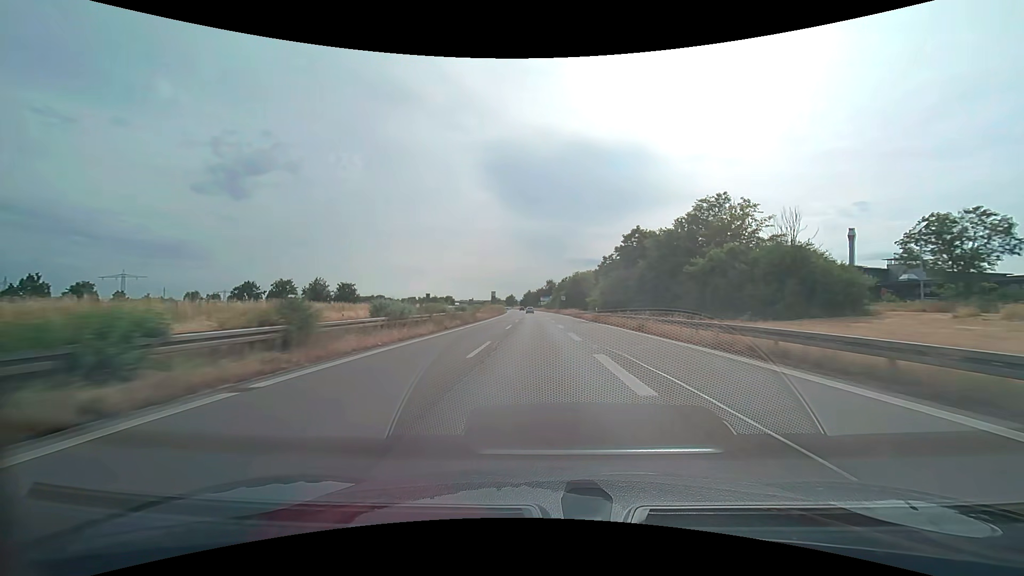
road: trunk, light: Day
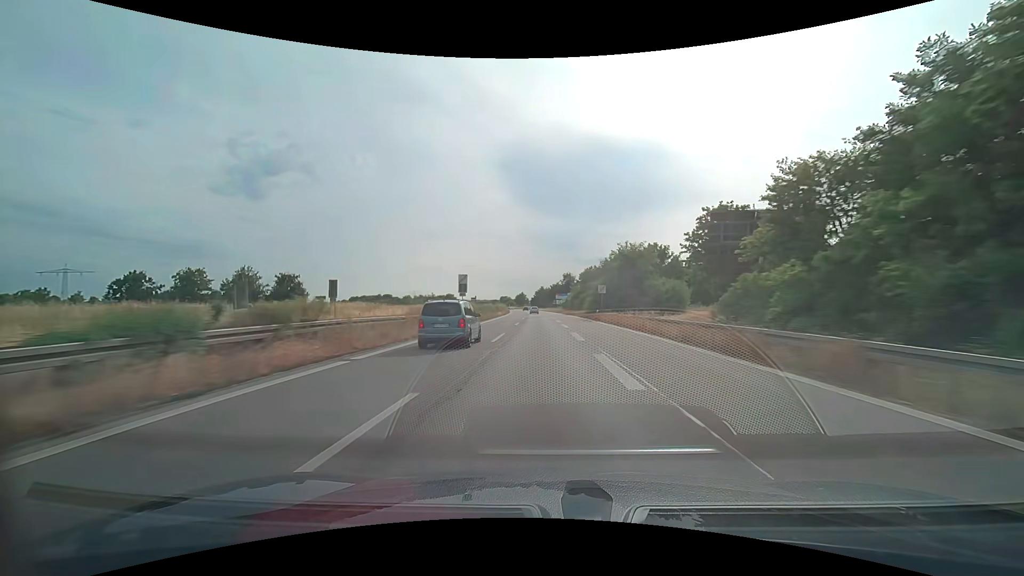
(-0.7, +47.4) m; -2°
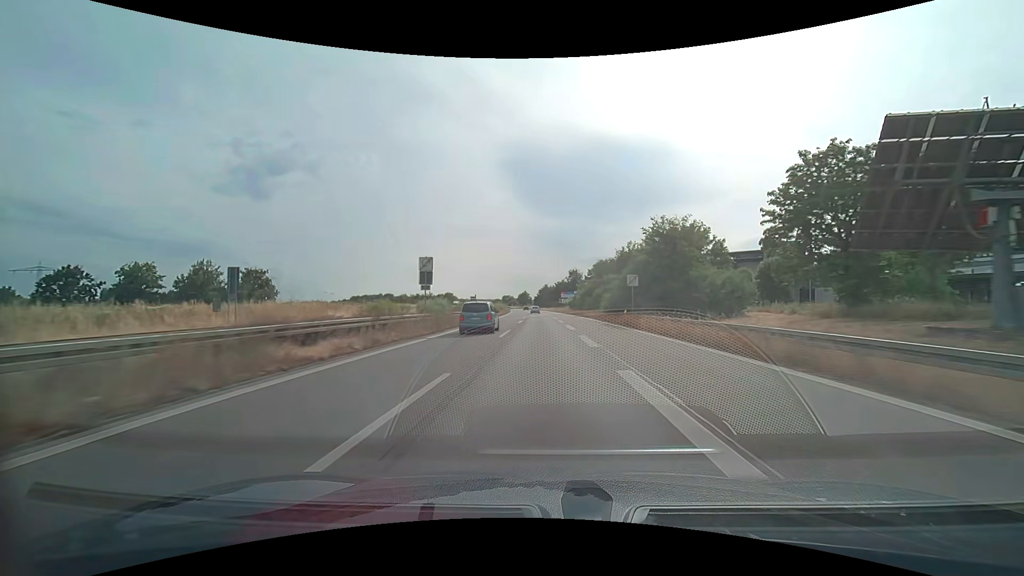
(-0.1, +15.8) m; 0°
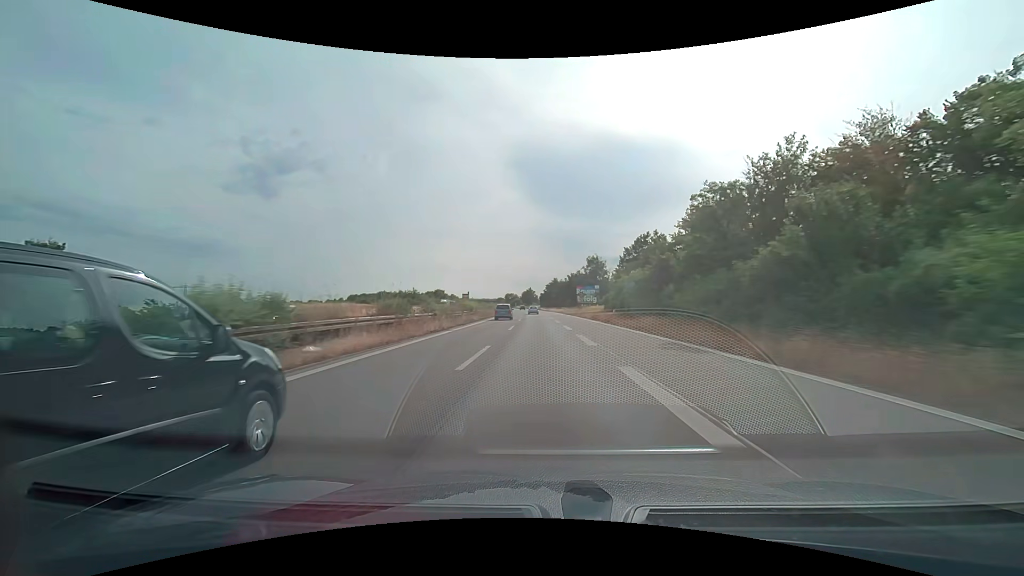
(-0.5, +47.1) m; -1°
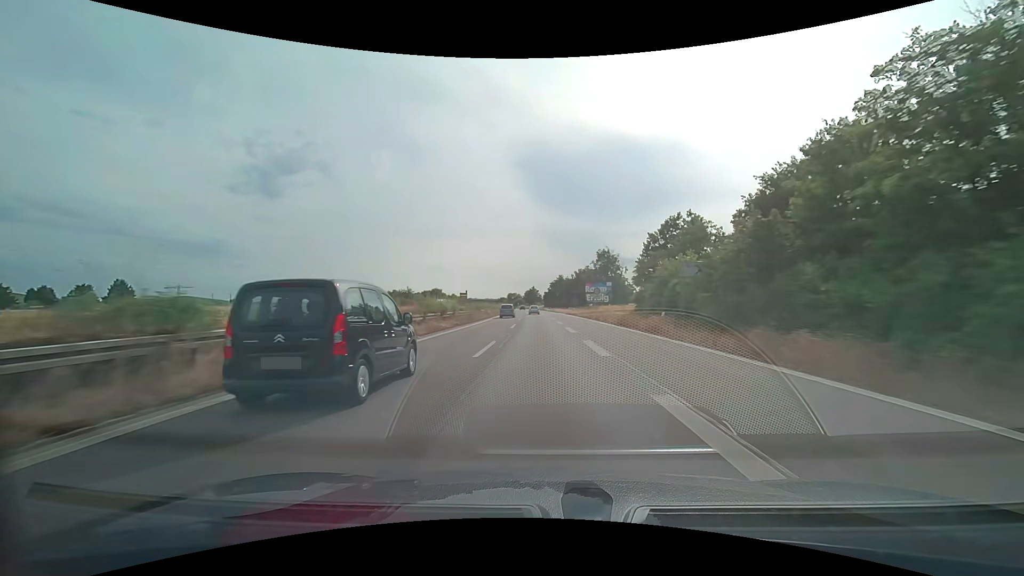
(-0.1, +15.4) m; 0°
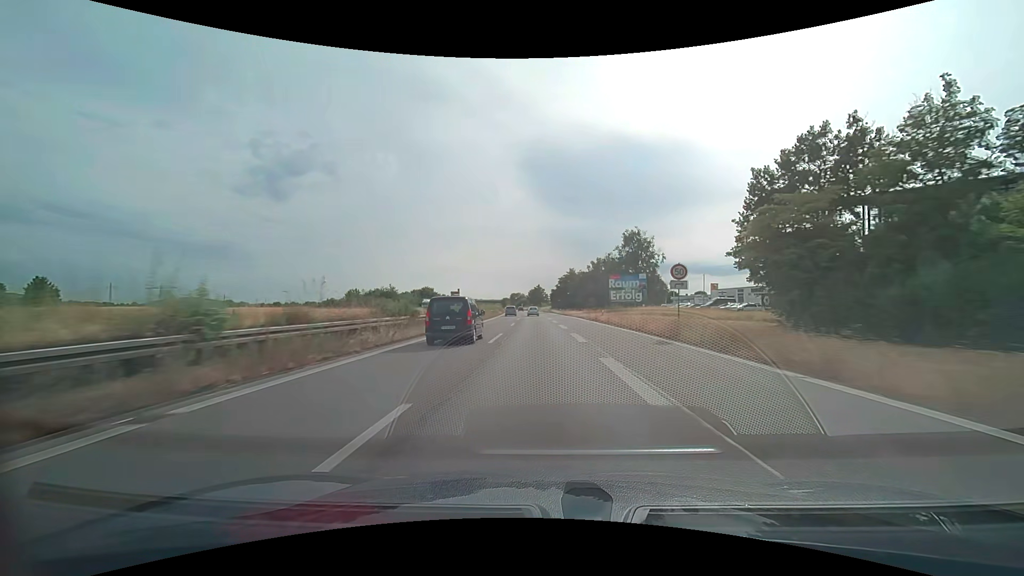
(-0.3, +30.3) m; -1°
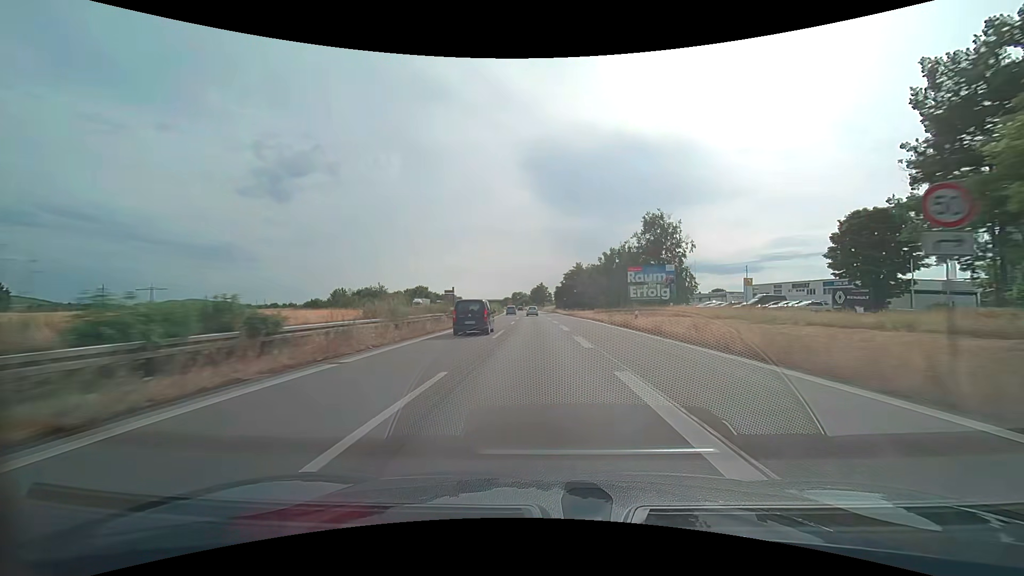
(-0.1, +14.9) m; -1°
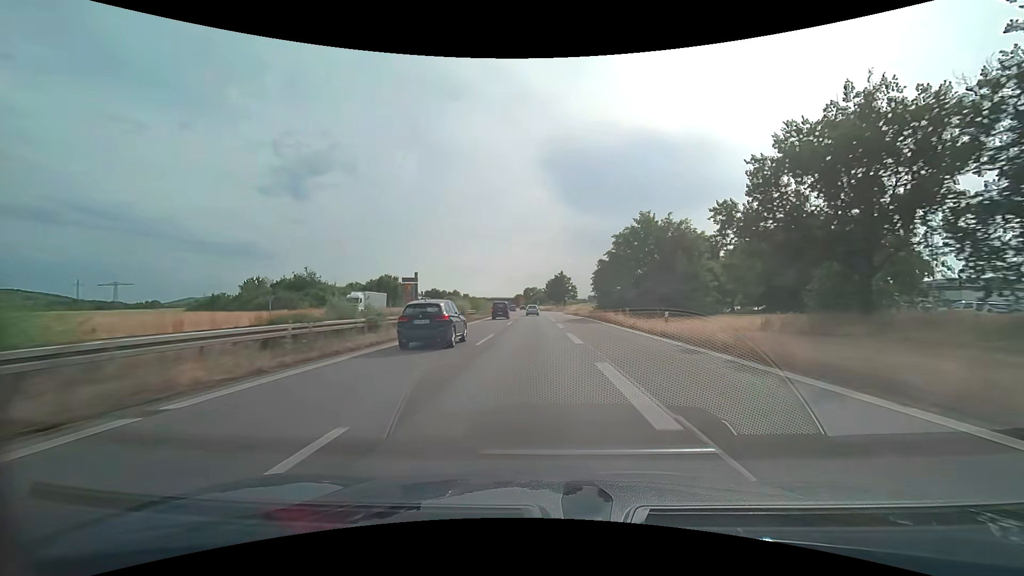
(-1.0, +58.2) m; -2°
(0, +10) (0, +20) (0, +30) (-1, +40) (-1, +50) (-1, +60) (-2, +70) (-2, +80) (-2, +90) (-3, +100) m
